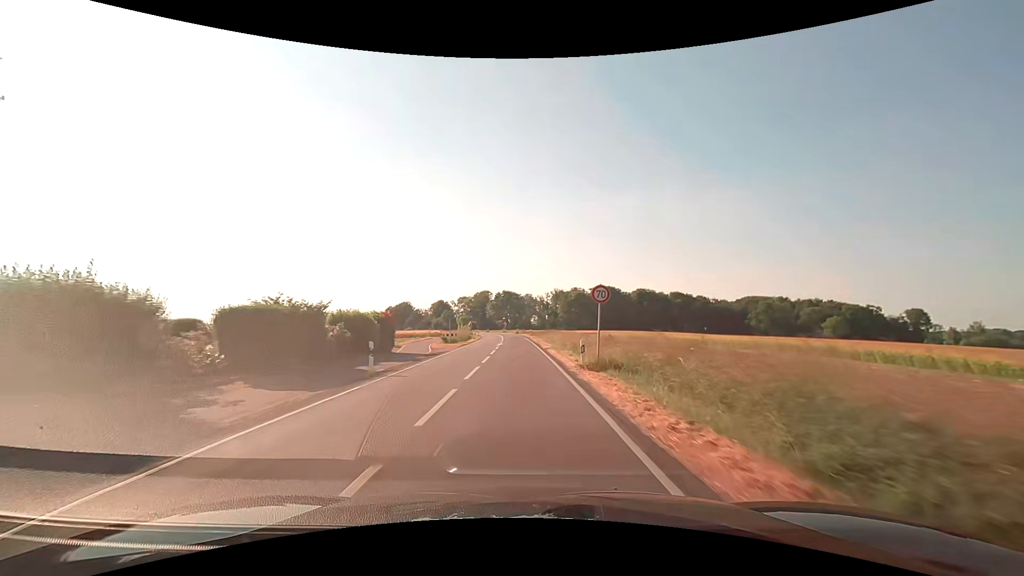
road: secondary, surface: asphalt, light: Day
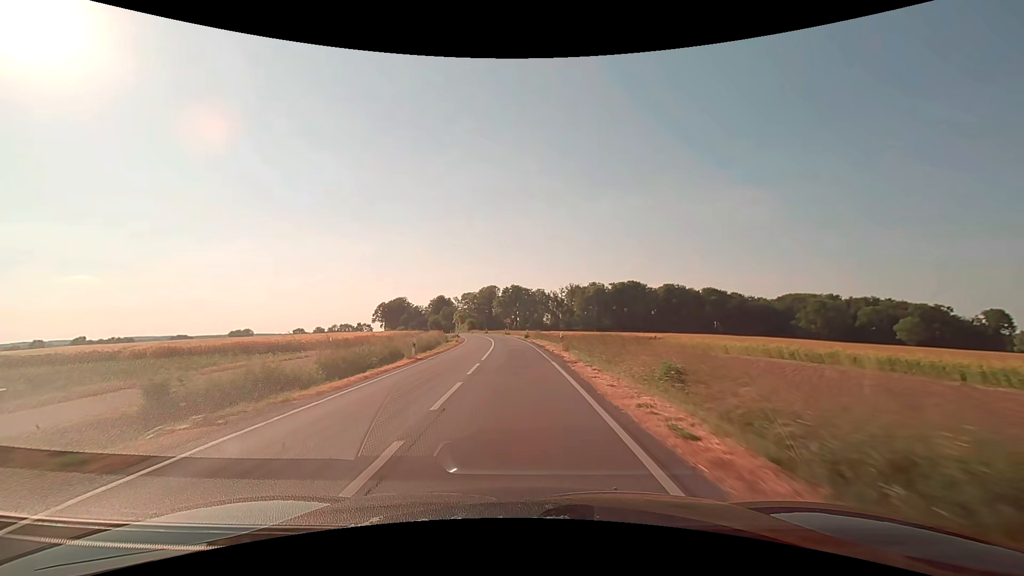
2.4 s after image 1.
(-0.4, +41.2) m; -1°
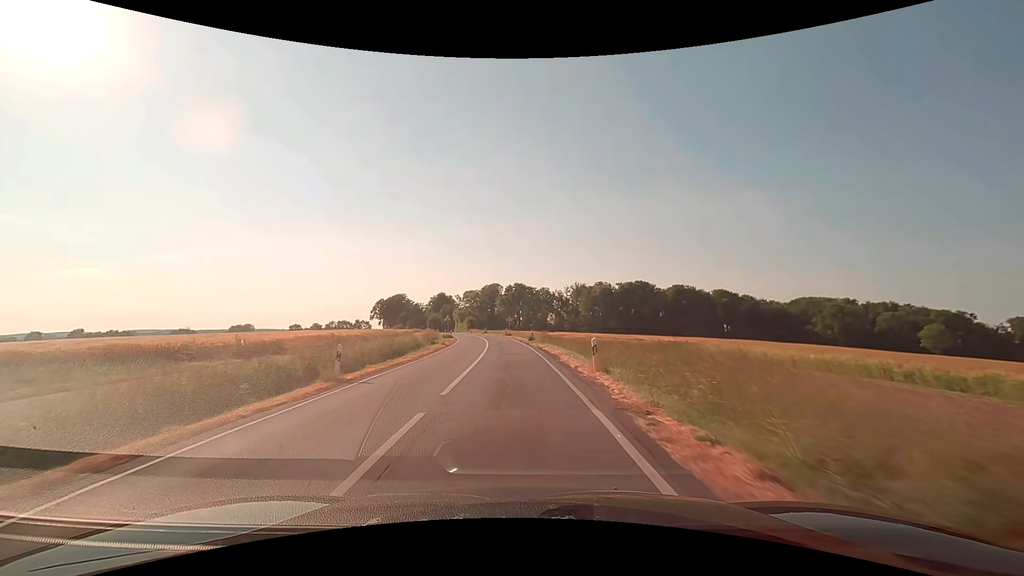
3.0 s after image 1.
(-0.1, +10.5) m; -1°
(0, +10) (0, +20) (-1, +30) (-1, +40) (-2, +50) (-3, +60) (-5, +70) (-6, +80) (-8, +89) (-10, +99) m
